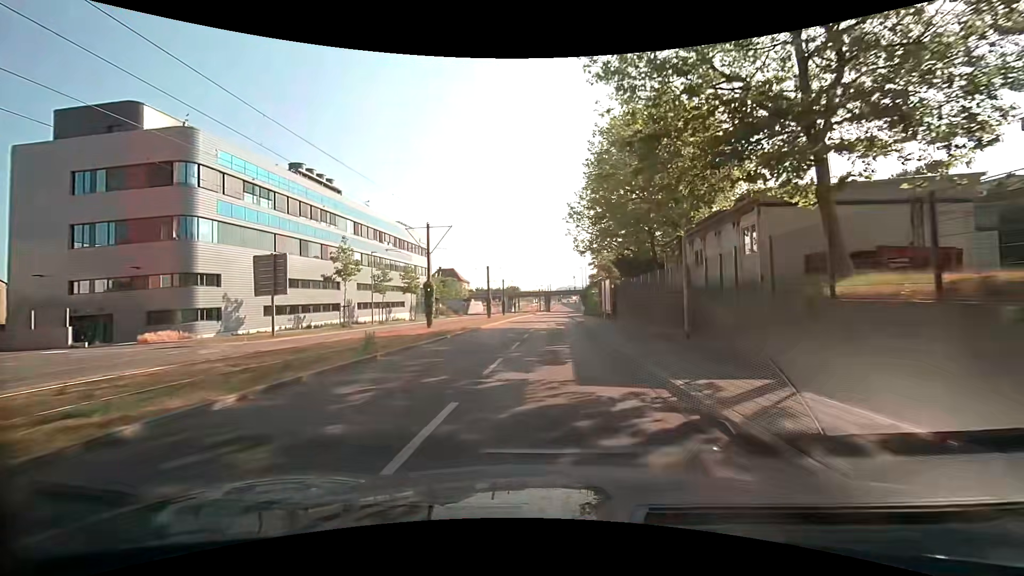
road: secondary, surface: asphalt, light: Day
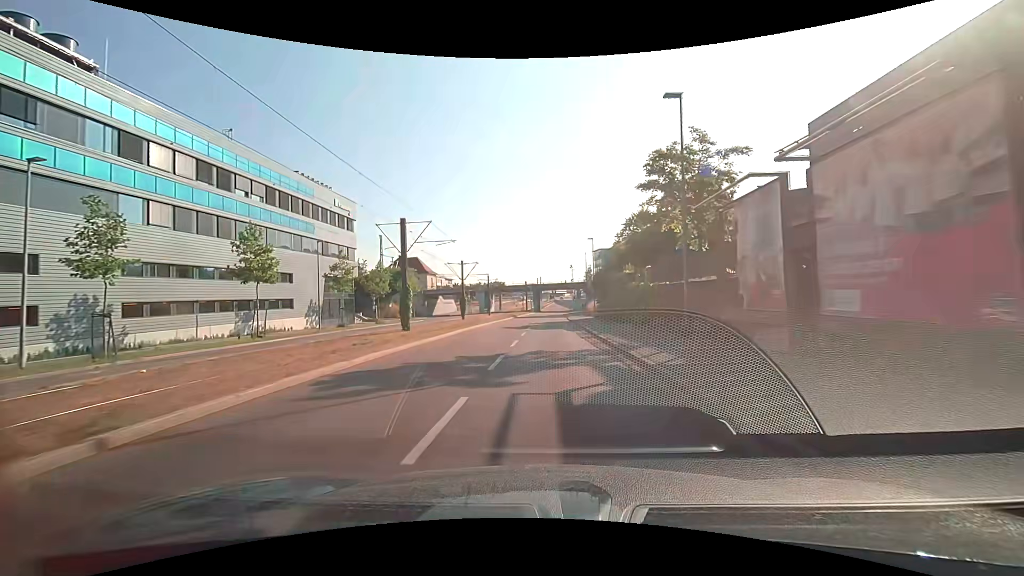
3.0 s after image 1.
(+0.7, +35.9) m; +1°
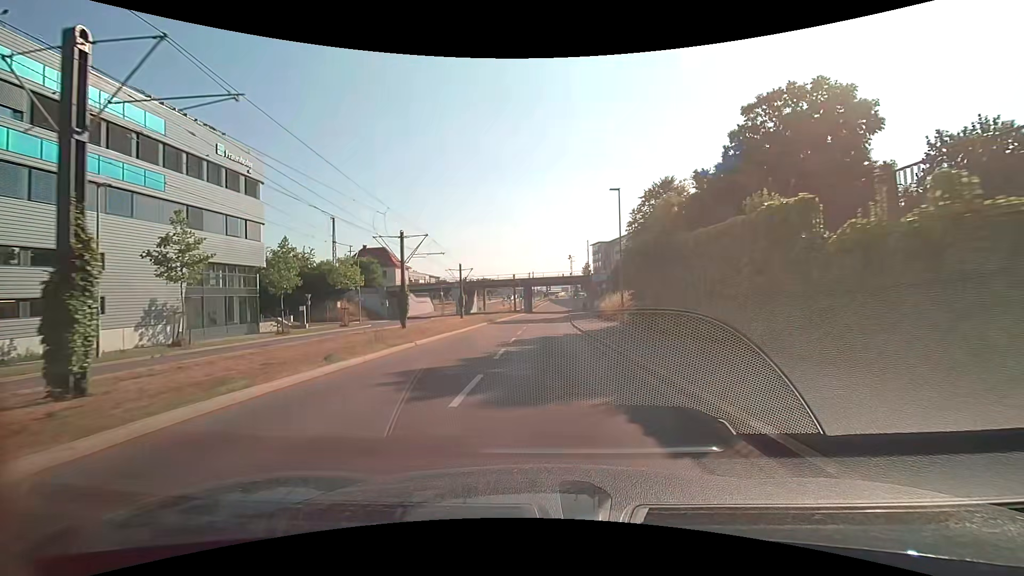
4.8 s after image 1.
(+0.4, +21.8) m; +1°
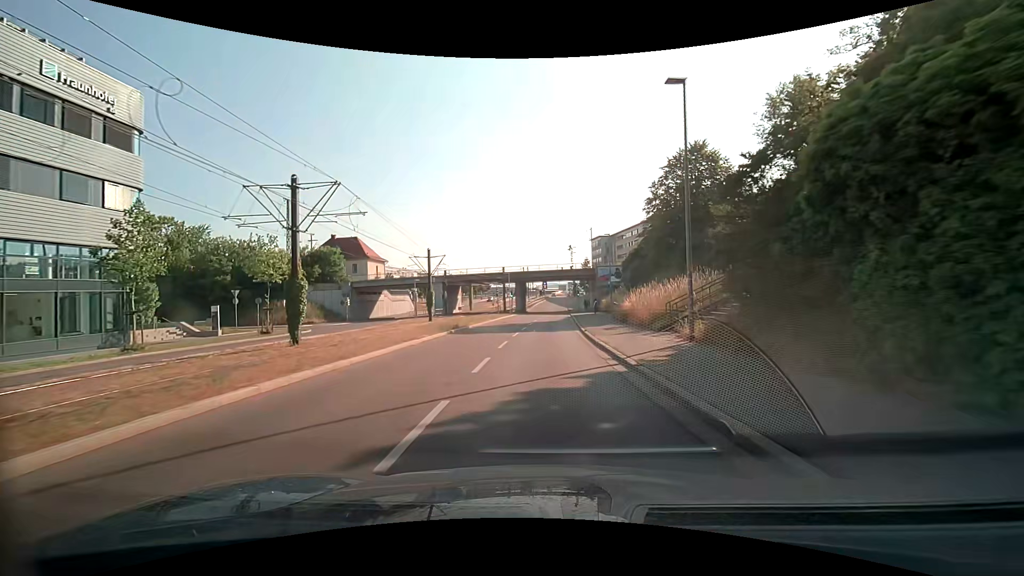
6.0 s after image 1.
(0.0, +14.5) m; 0°
(0, +10) (0, +20) (0, +30) (+1, +40) (+1, +50) (+1, +60) (+2, +70) (+2, +80) (+3, +90) (+3, +100) m
